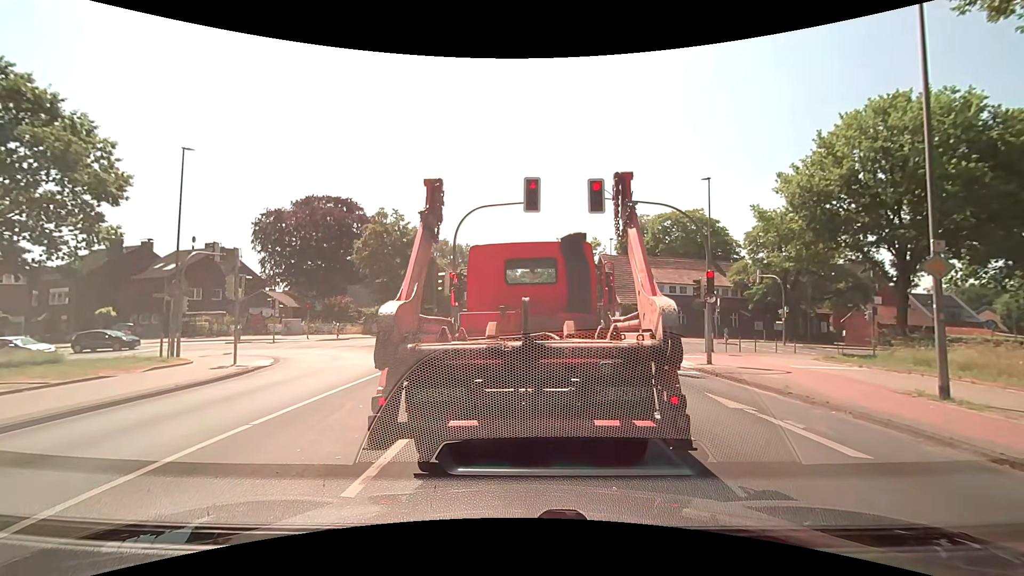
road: secondary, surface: asphalt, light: Day
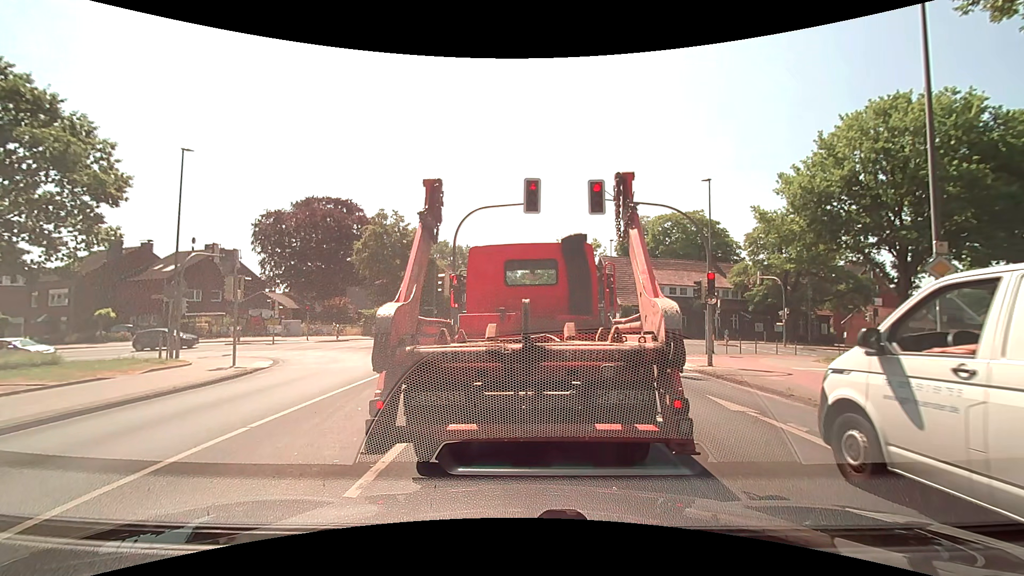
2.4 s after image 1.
(0.0, +0.2) m; 0°
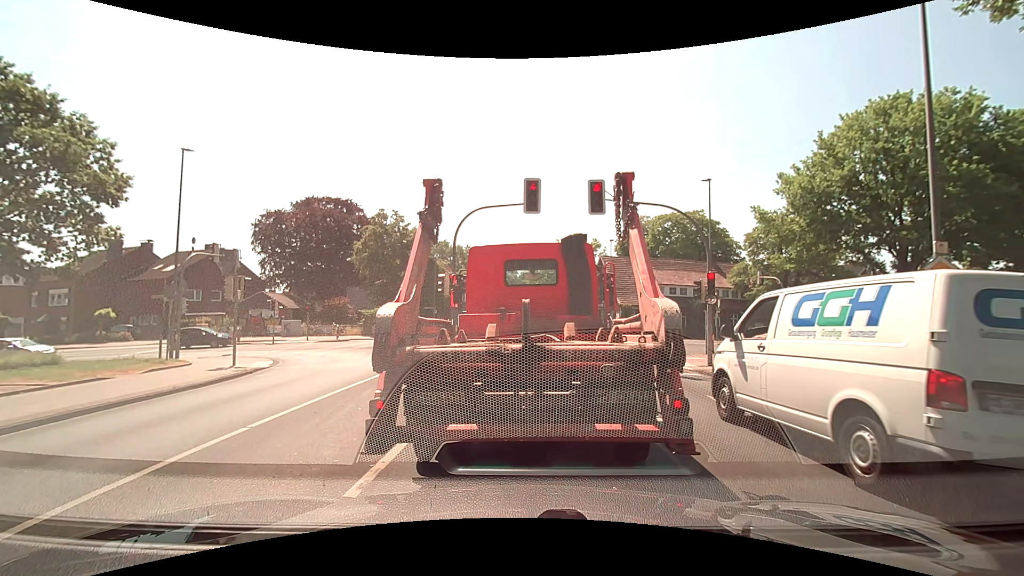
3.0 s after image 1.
(0.0, 0.0) m; 0°
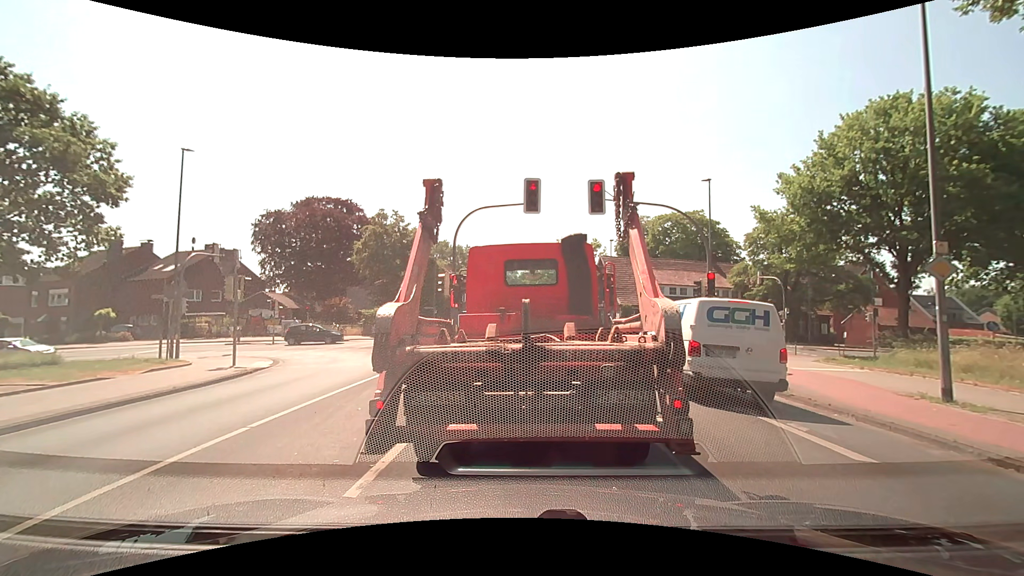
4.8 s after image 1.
(0.0, 0.0) m; 0°
